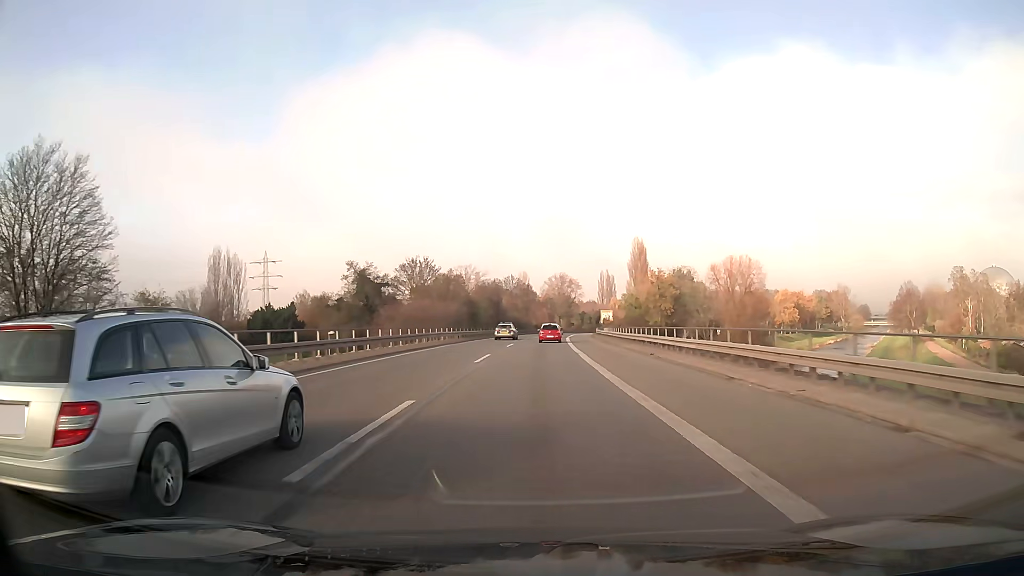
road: trunk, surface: asphalt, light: Day
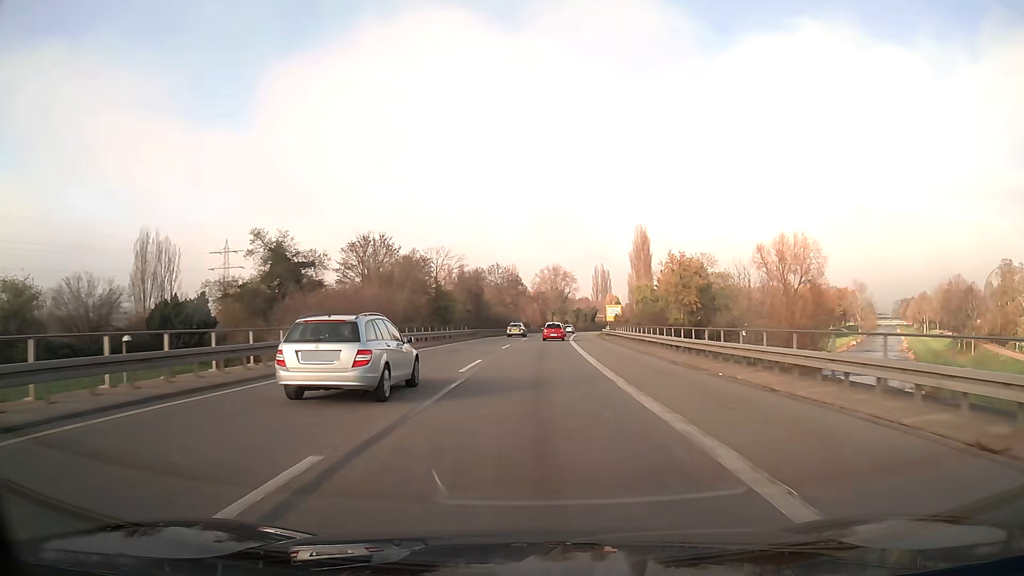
(+0.2, +23.2) m; +1°
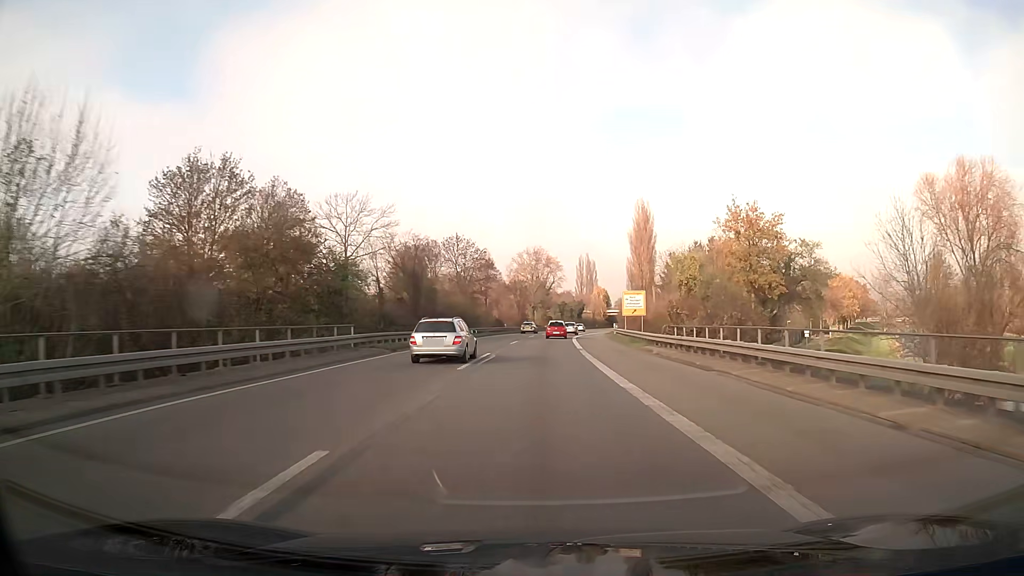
(+0.5, +35.8) m; +2°
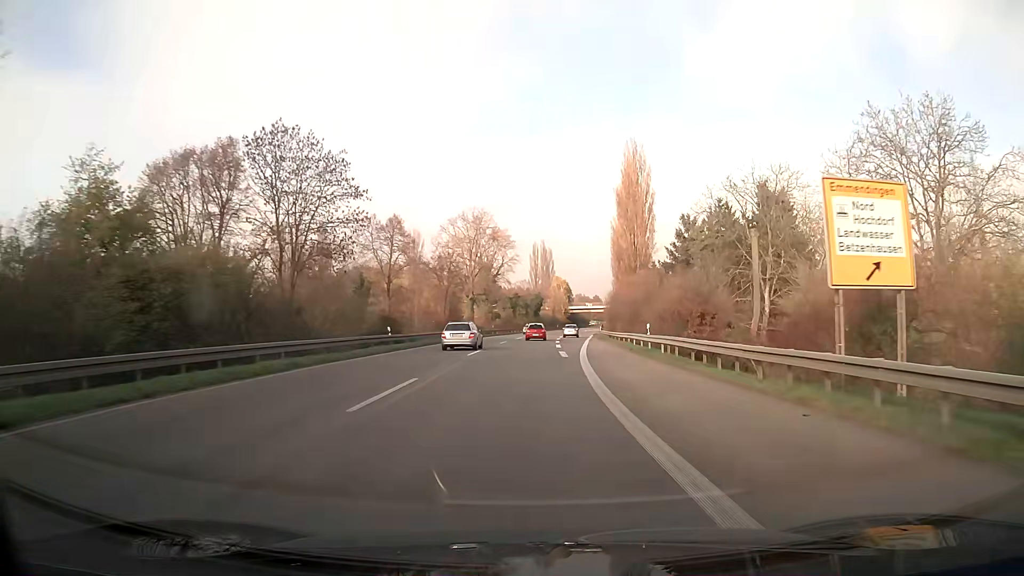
(+1.7, +49.5) m; +4°
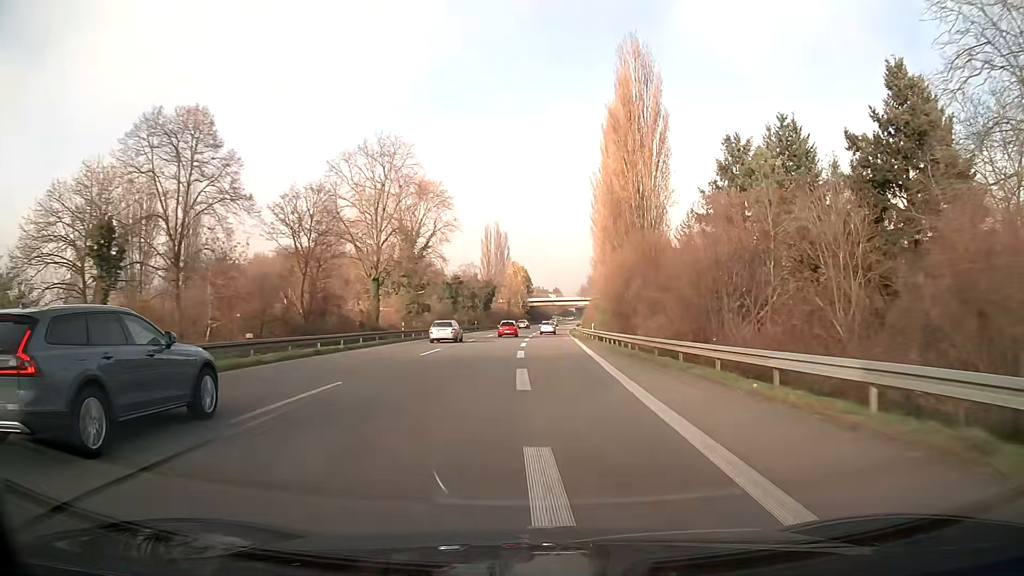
(+1.2, +38.2) m; +4°
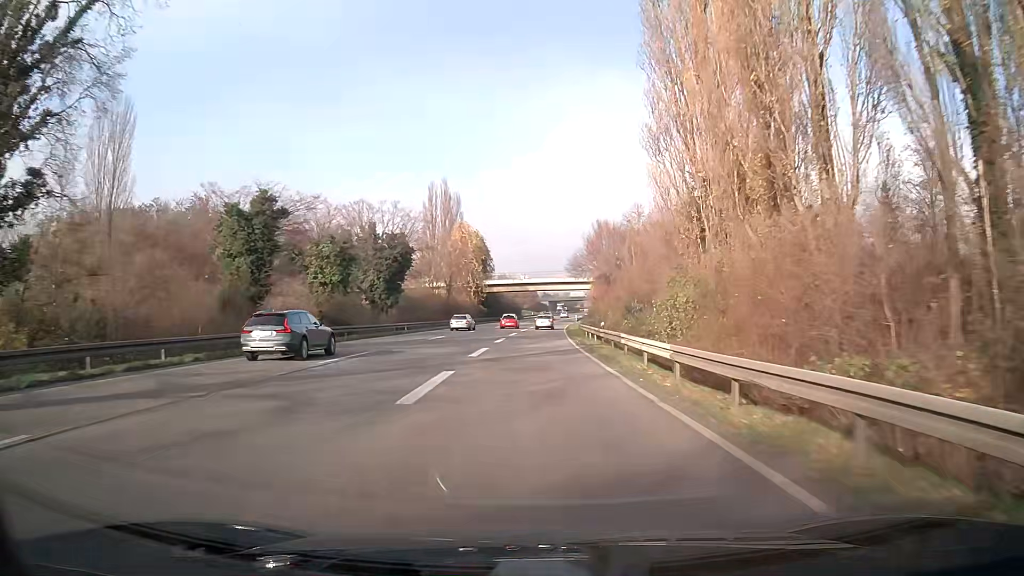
(+1.7, +63.3) m; +3°
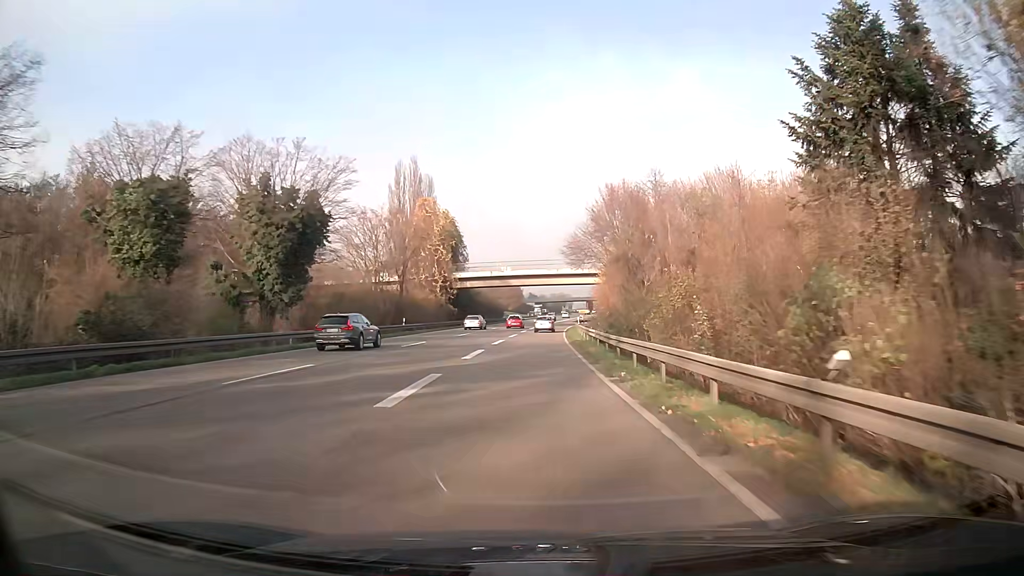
(+0.3, +24.1) m; +1°
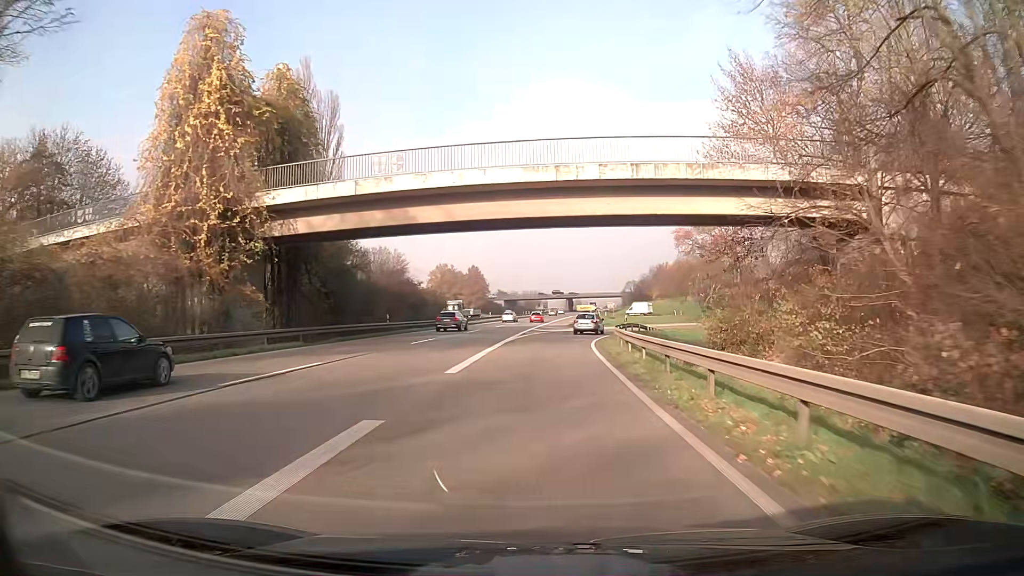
(+1.0, +55.3) m; +3°
